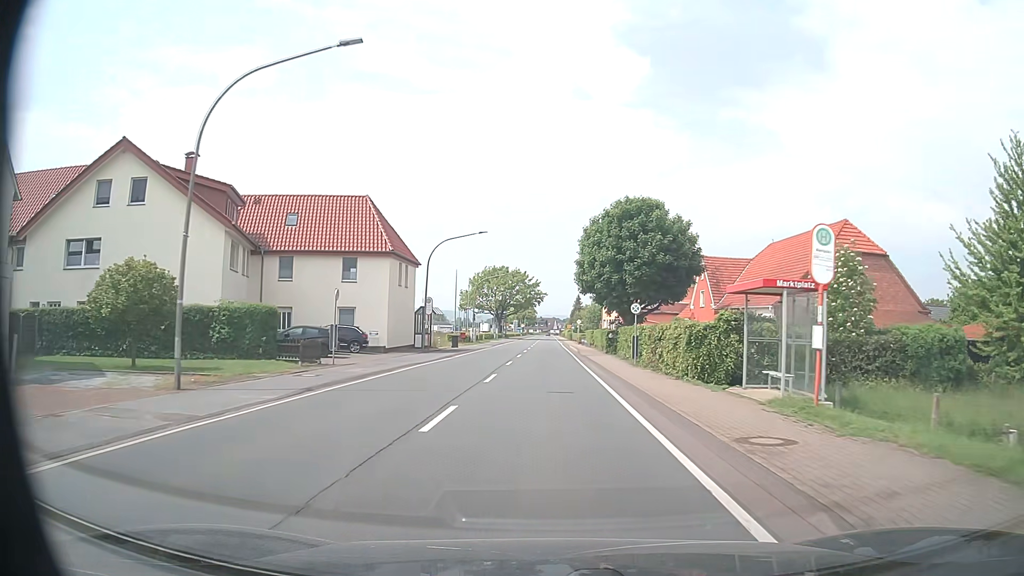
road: primary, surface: asphalt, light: Day
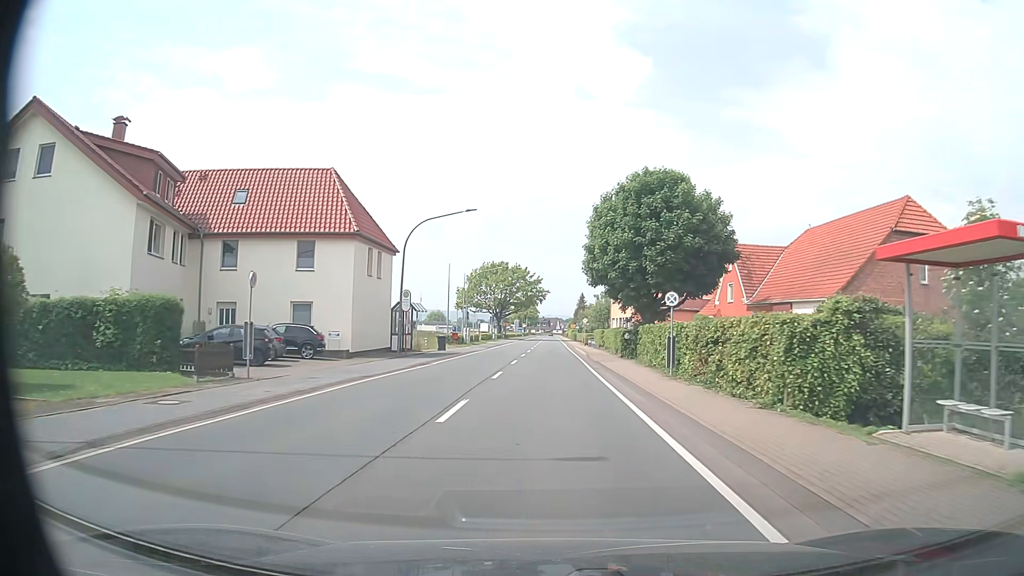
(0.0, +8.1) m; 0°
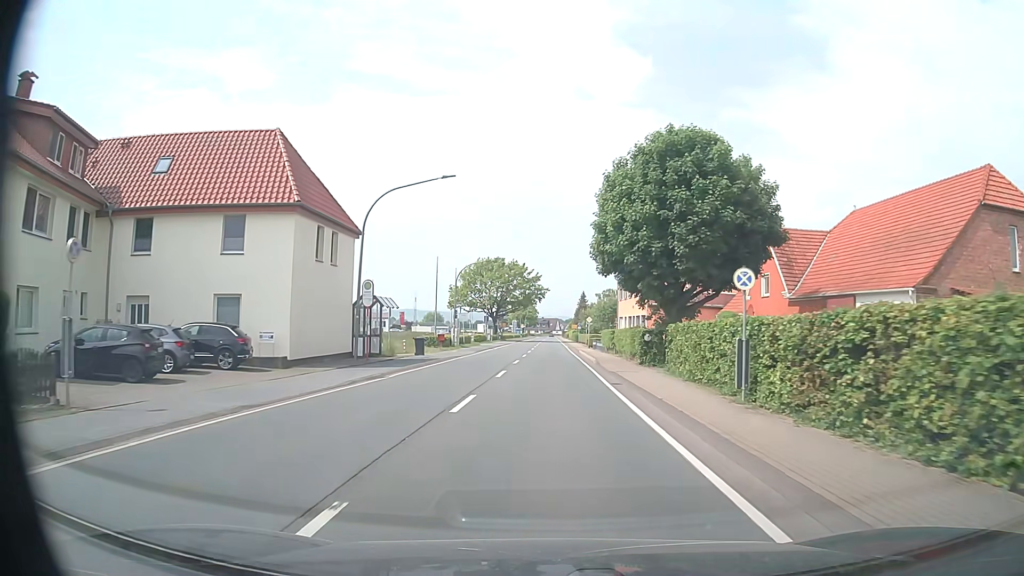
(0.0, +8.1) m; 0°
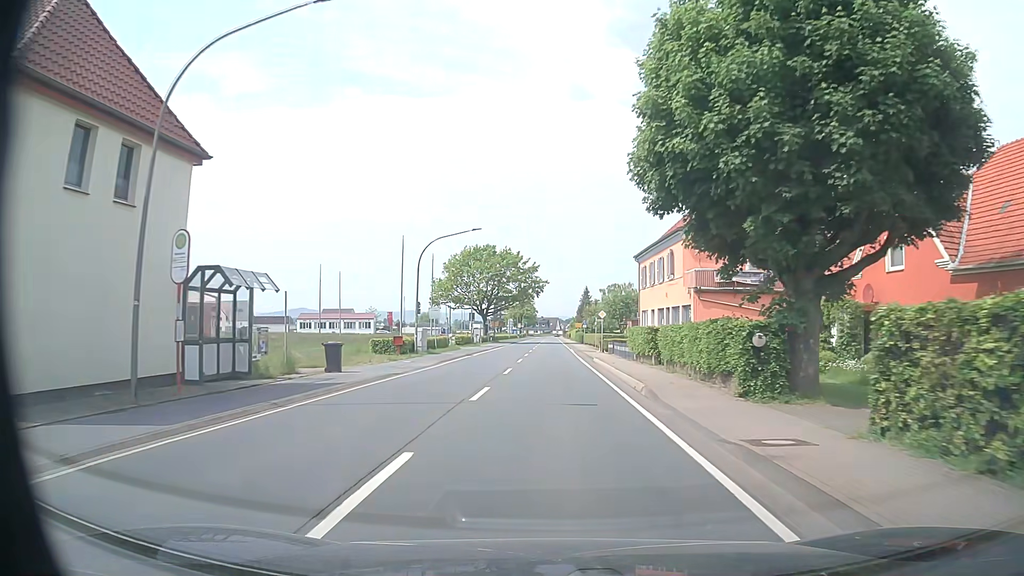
(0.0, +16.1) m; 0°
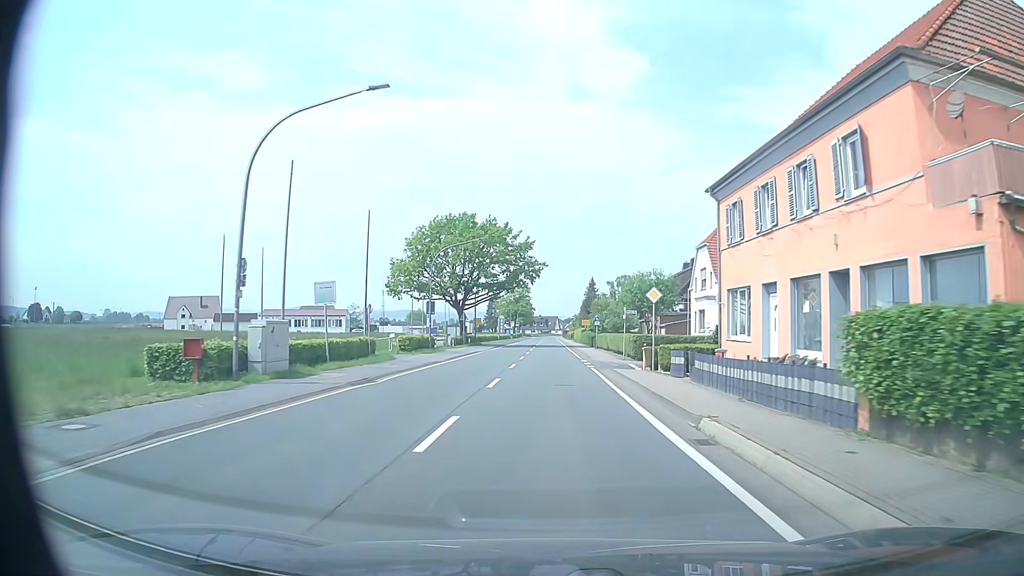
(0.0, +24.1) m; 0°
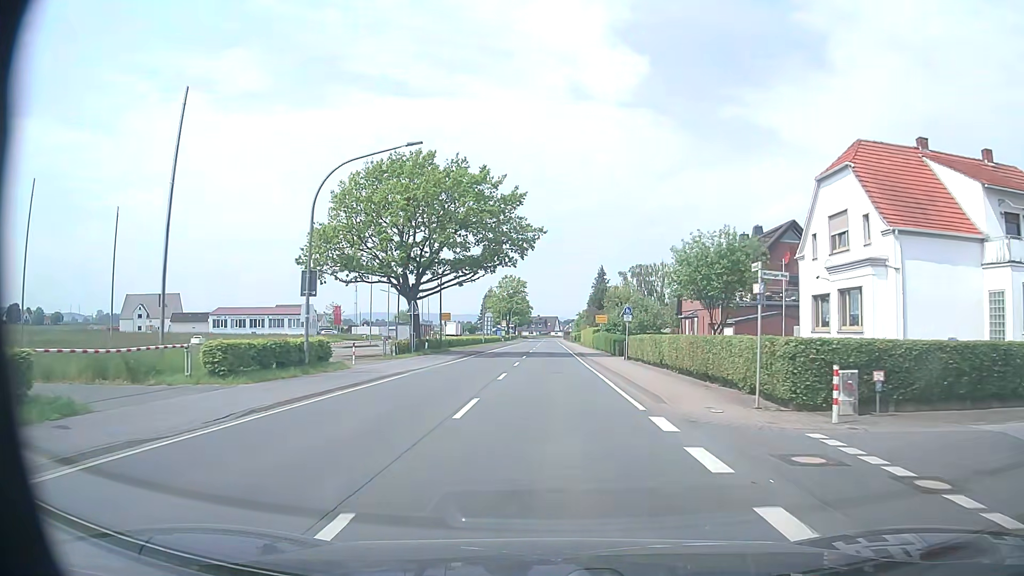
(+0.2, +24.2) m; +1°
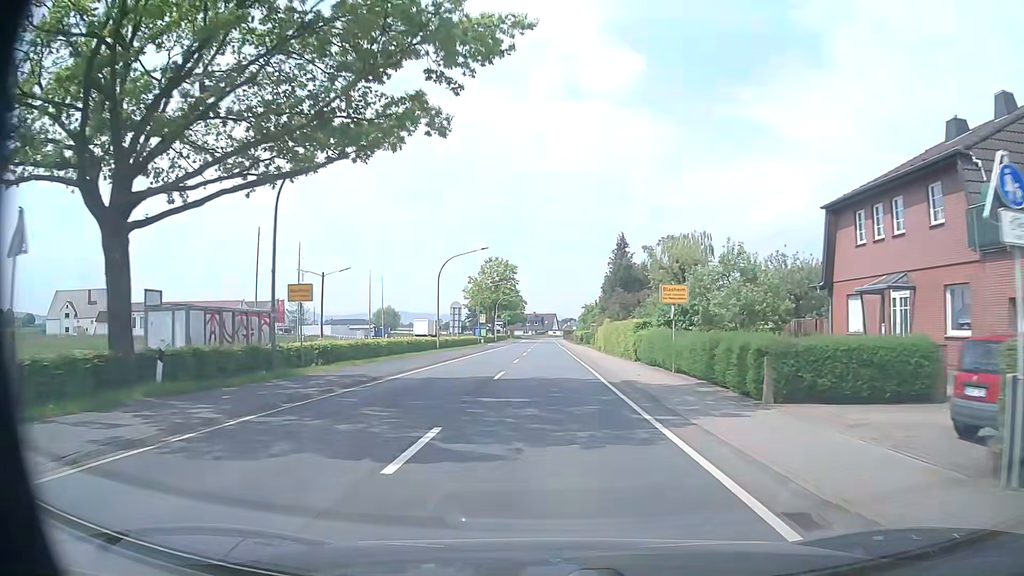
(0.0, +32.3) m; 0°
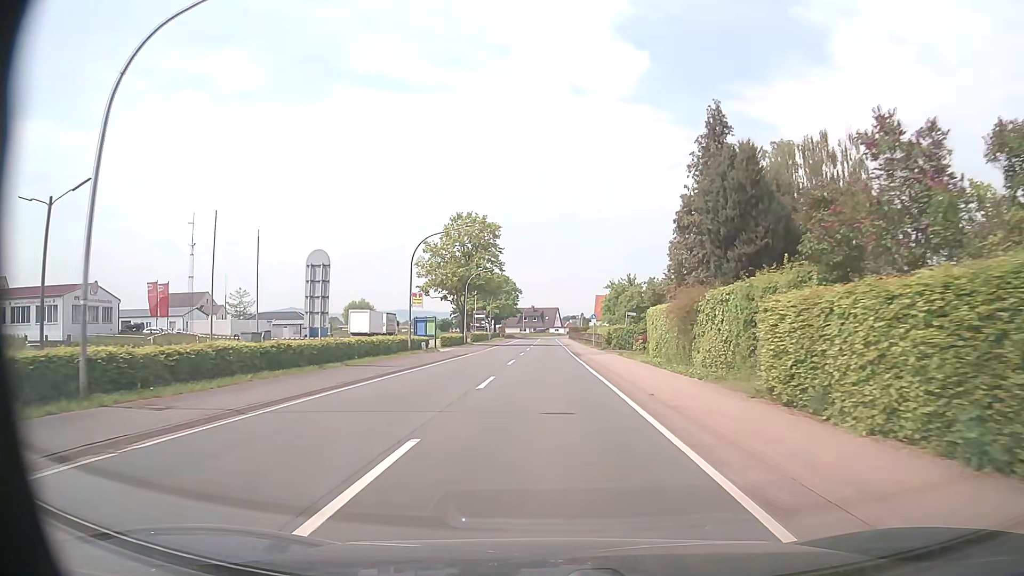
(-0.1, +40.3) m; 0°
(0, +10) (0, +20) (0, +30) (0, +40) (0, +50) (0, +60) (0, +70) (0, +80) (0, +90) (0, +100) m
